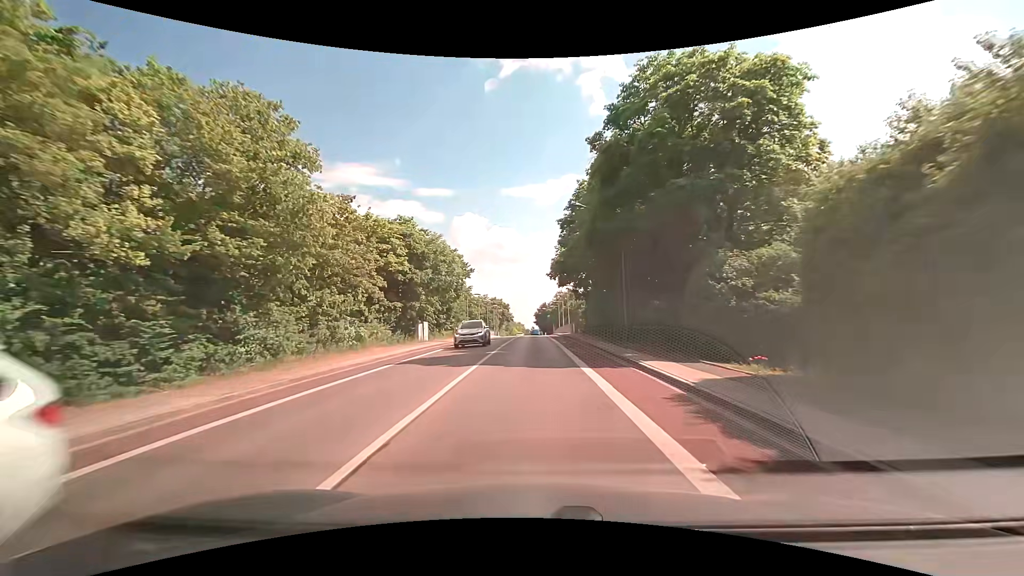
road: tertiary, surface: asphalt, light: Day
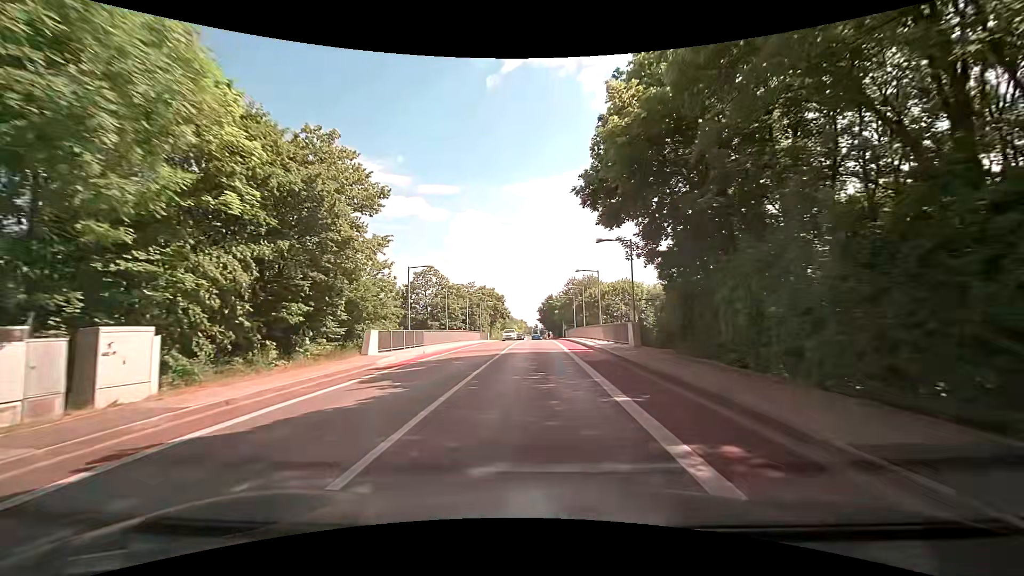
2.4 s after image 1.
(0.0, +30.2) m; 0°
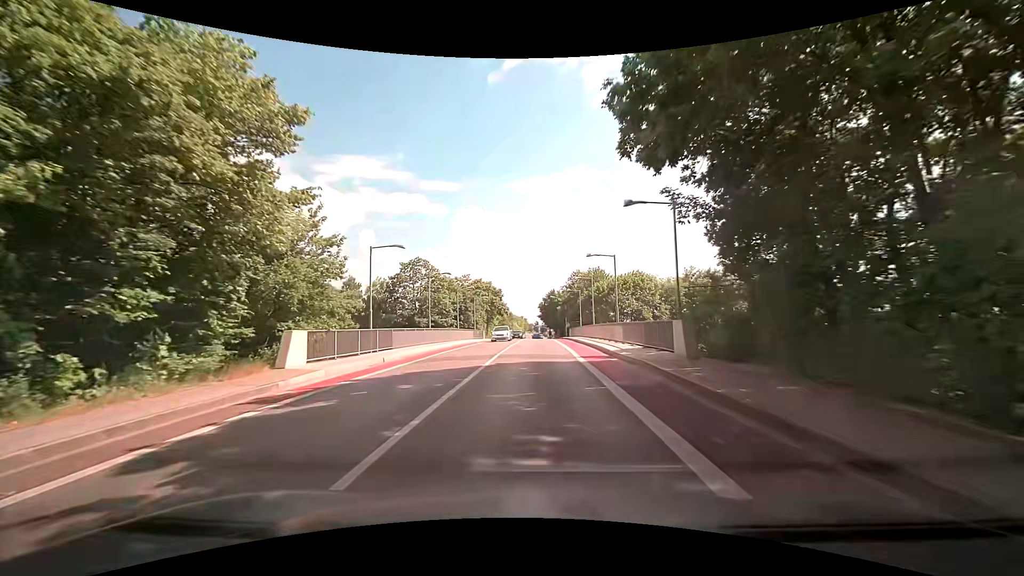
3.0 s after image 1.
(0.0, +7.6) m; 0°
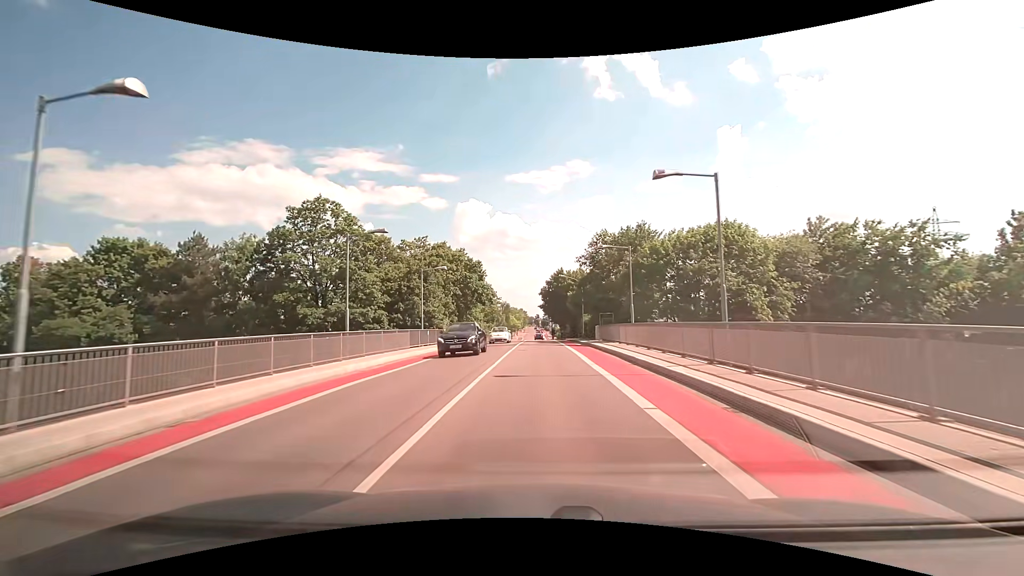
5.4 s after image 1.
(0.0, +30.0) m; 0°
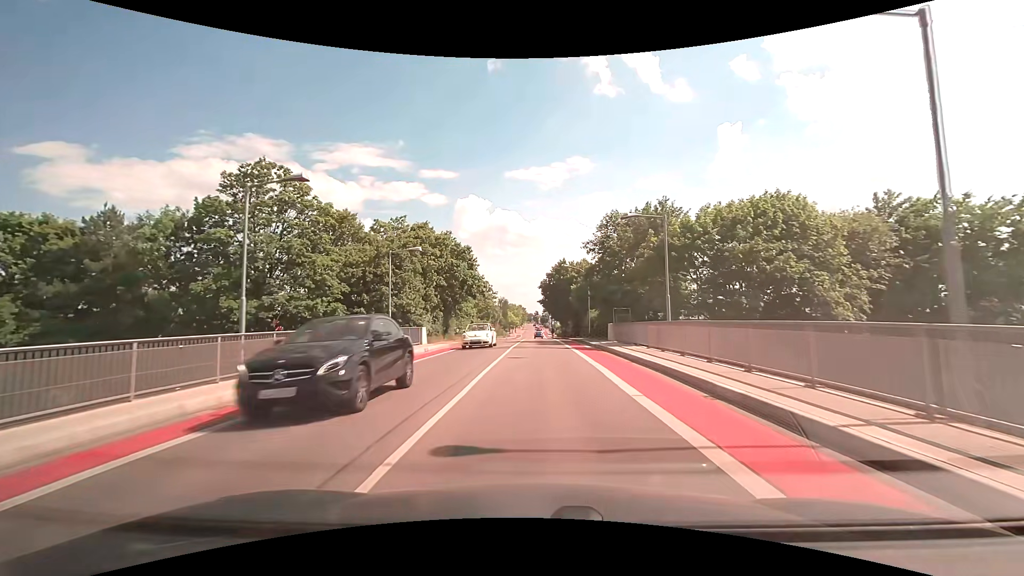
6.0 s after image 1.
(0.0, +7.4) m; 0°
